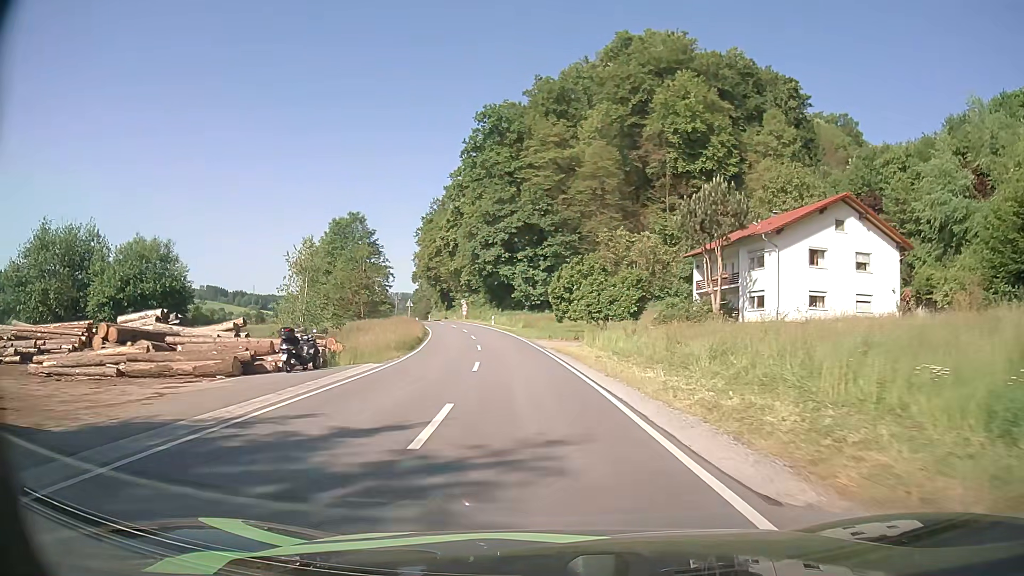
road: secondary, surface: asphalt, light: Day
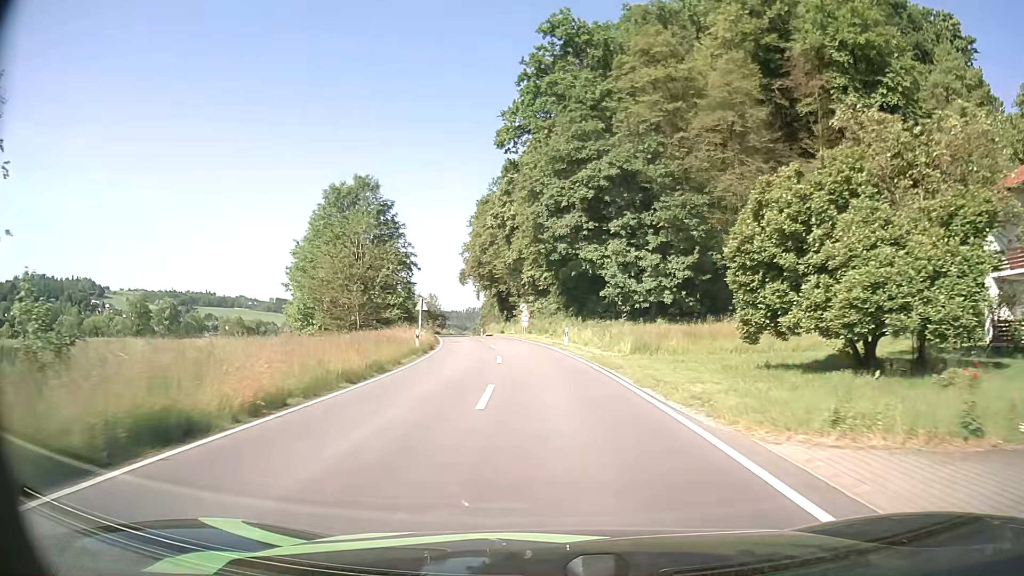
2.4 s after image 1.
(-2.3, +32.7) m; -7°
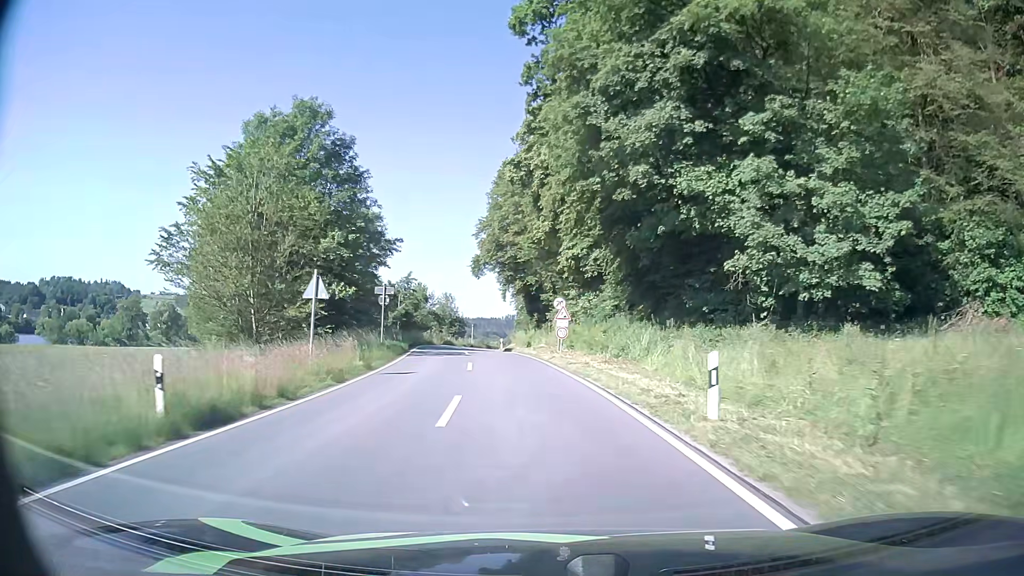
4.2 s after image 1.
(-0.7, +25.5) m; -3°
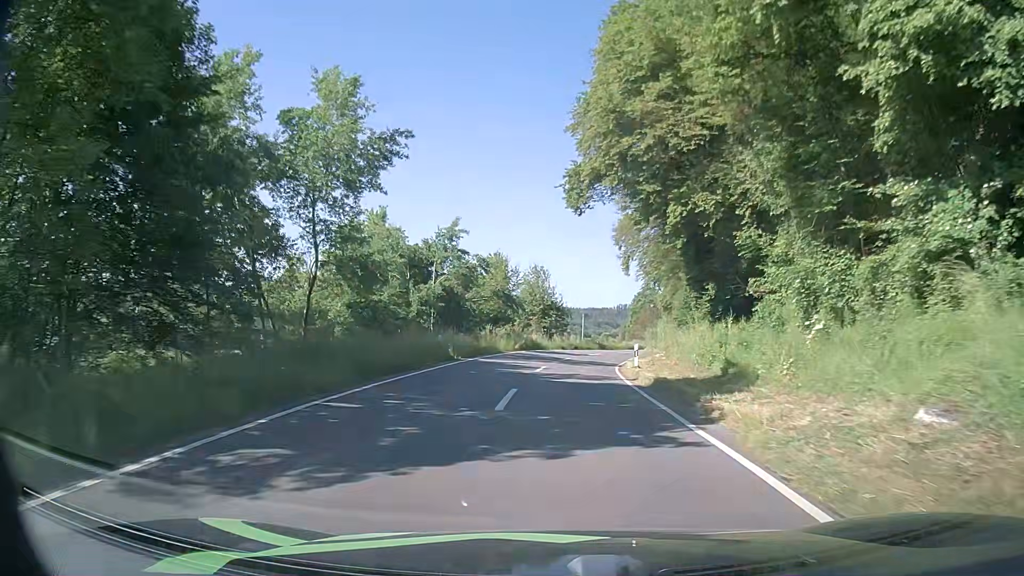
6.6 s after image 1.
(-2.9, +34.3) m; -9°
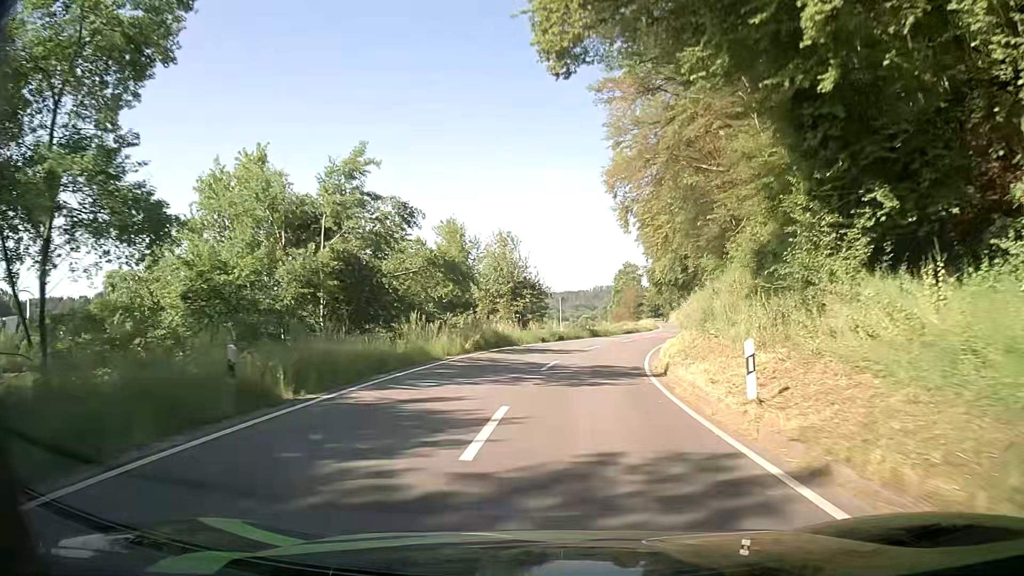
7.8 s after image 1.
(0.0, +16.1) m; +1°
